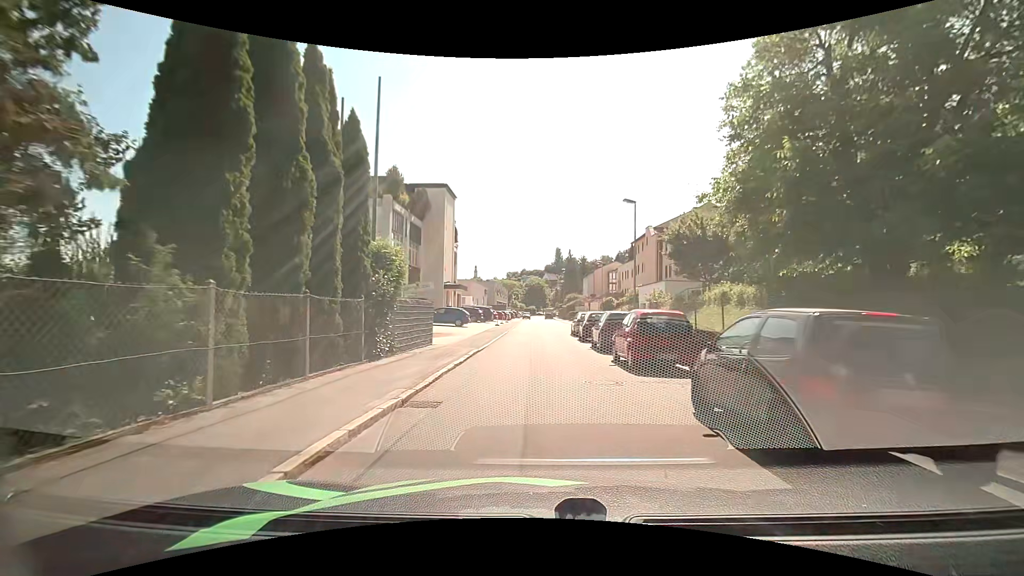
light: Day
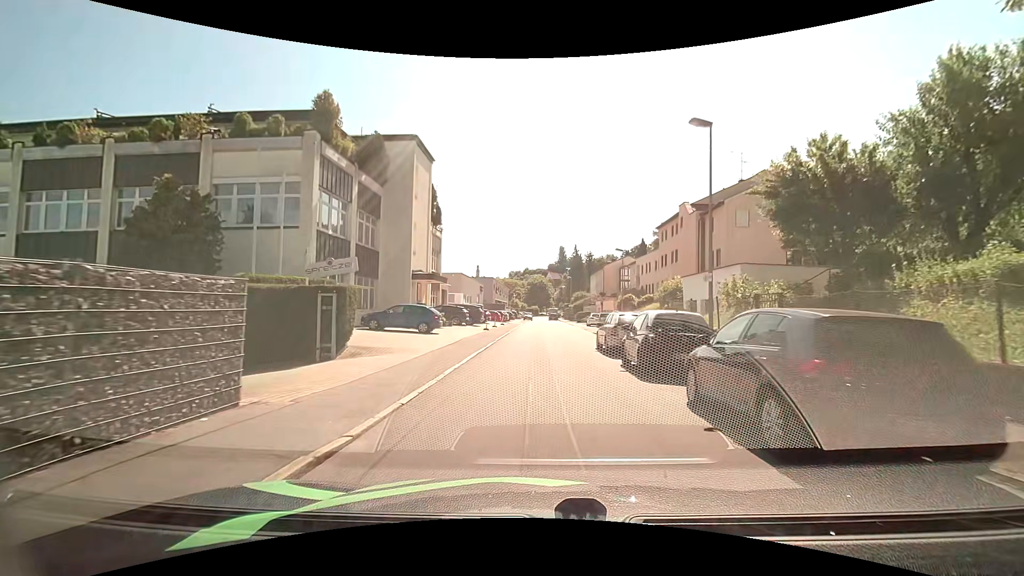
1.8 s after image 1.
(+0.1, +12.7) m; 0°
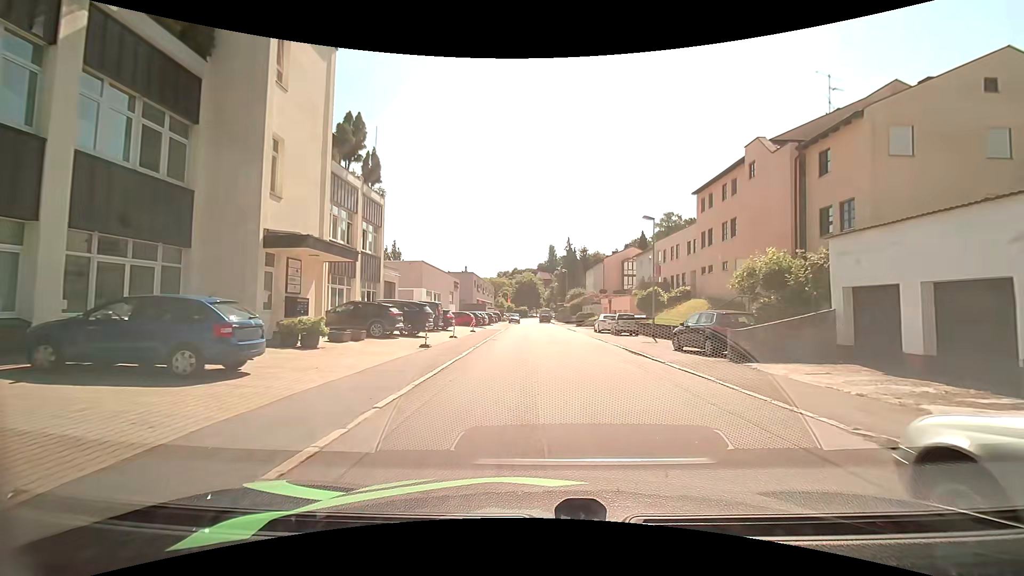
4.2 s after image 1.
(+0.3, +17.1) m; +2°
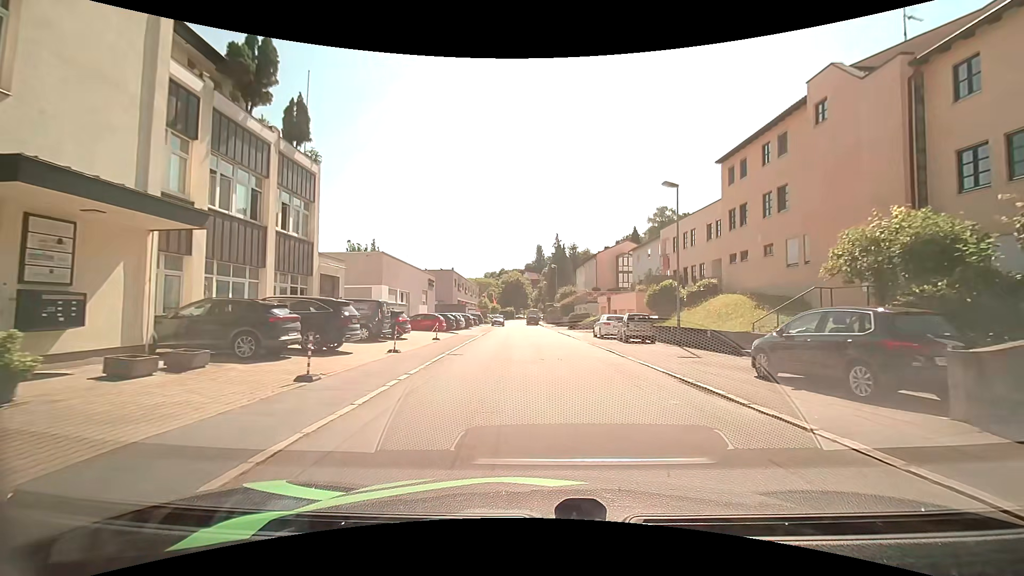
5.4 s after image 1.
(+0.1, +8.7) m; +2°
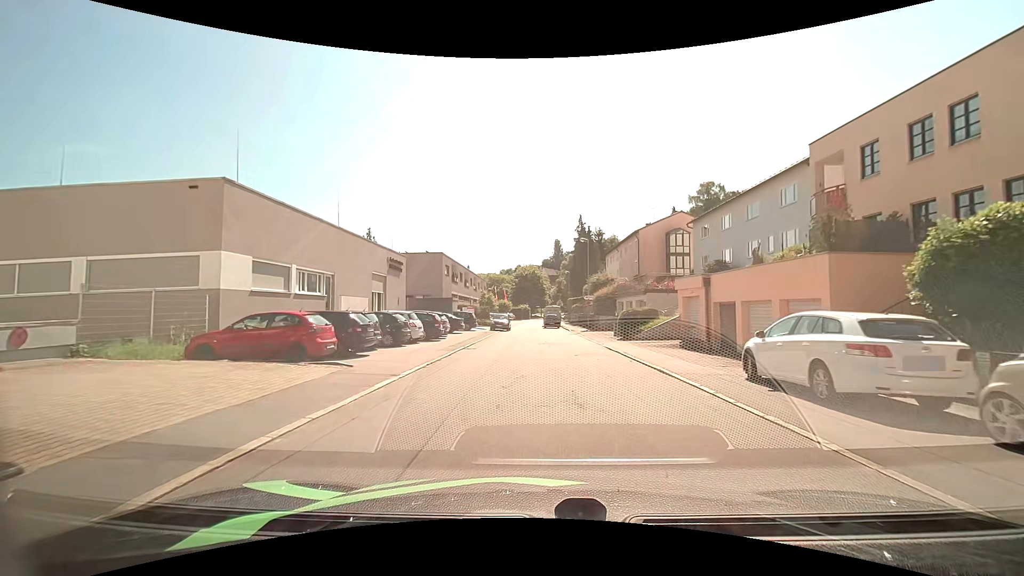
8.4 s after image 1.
(-0.5, +22.4) m; -2°
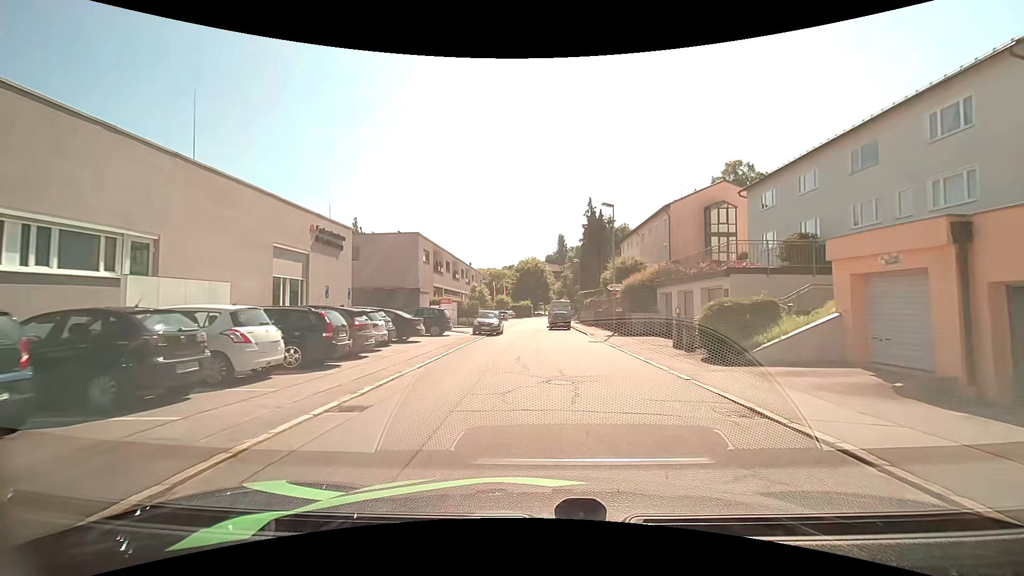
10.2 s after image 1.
(-0.2, +13.5) m; -1°
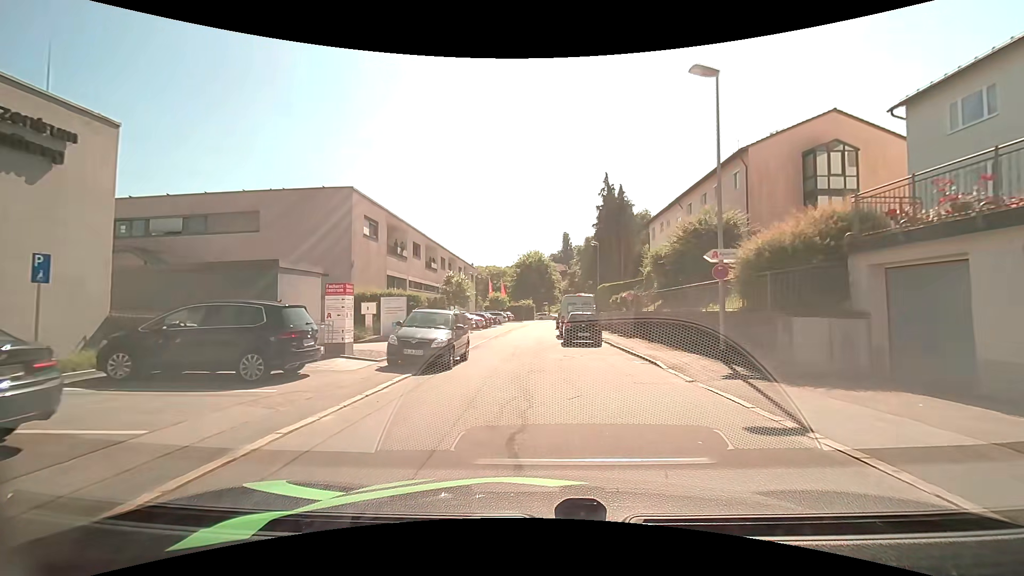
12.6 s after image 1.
(-0.1, +17.7) m; -1°
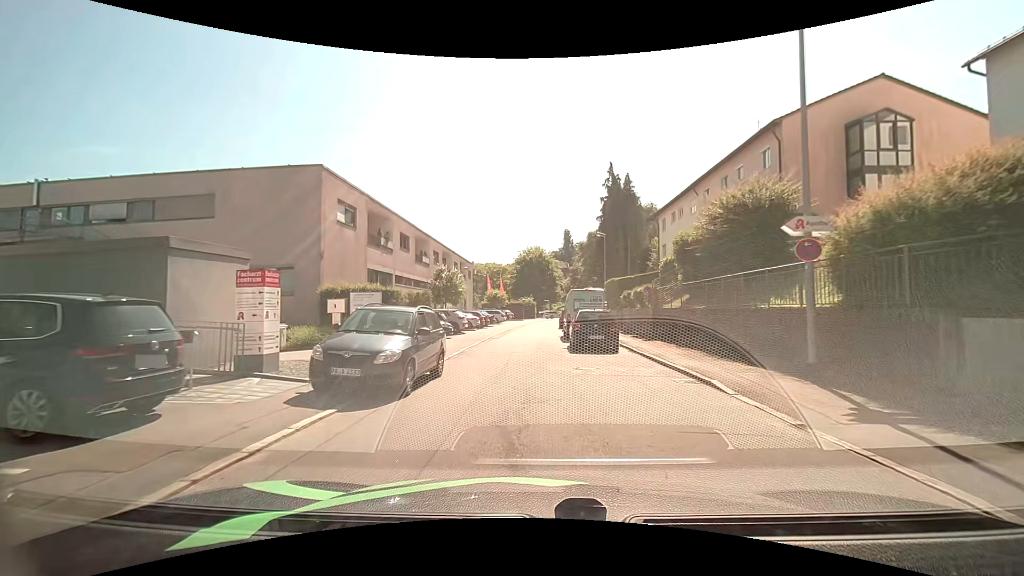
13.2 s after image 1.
(0.0, +4.3) m; 0°
